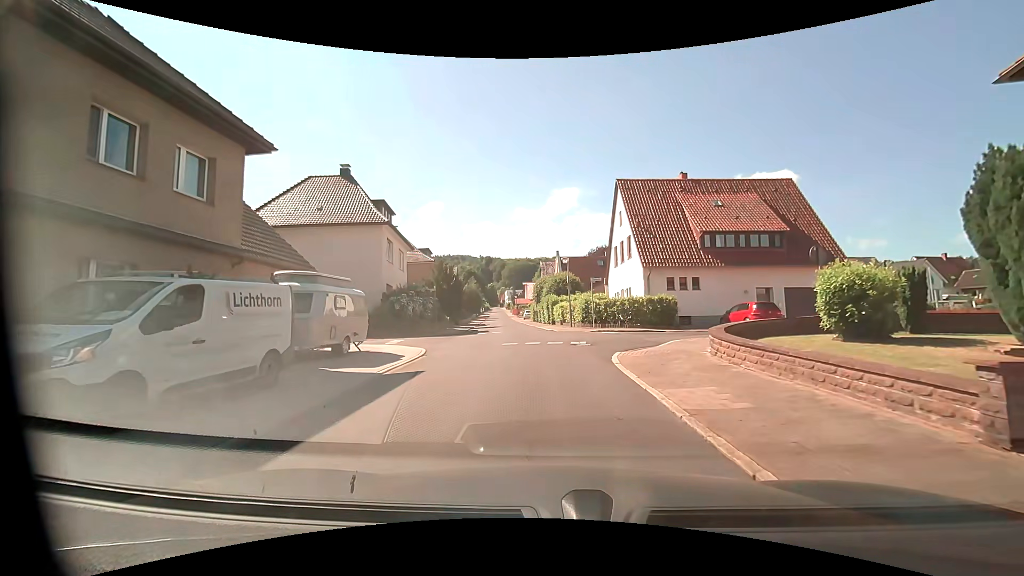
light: Day
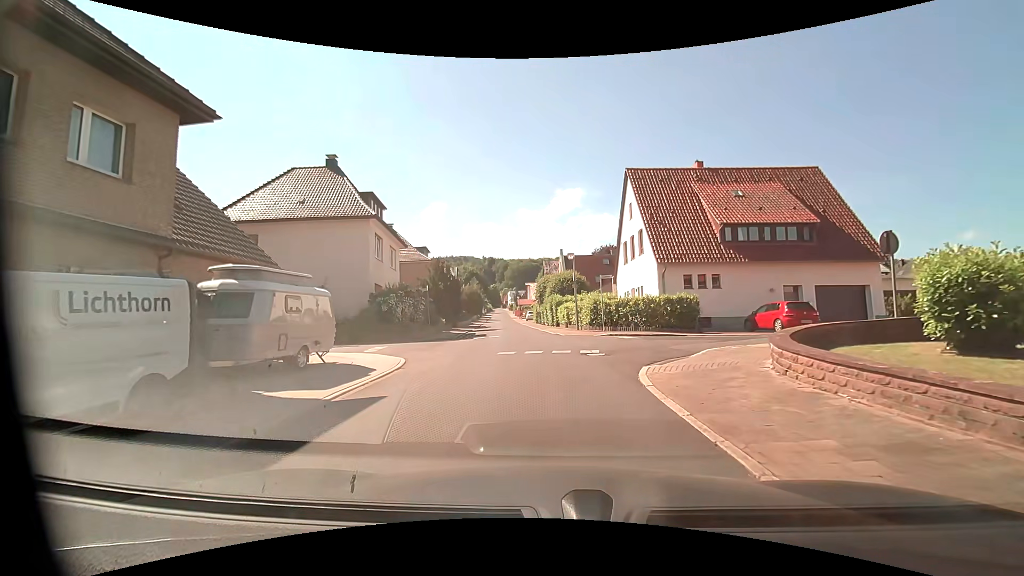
(0.0, +2.9) m; 0°
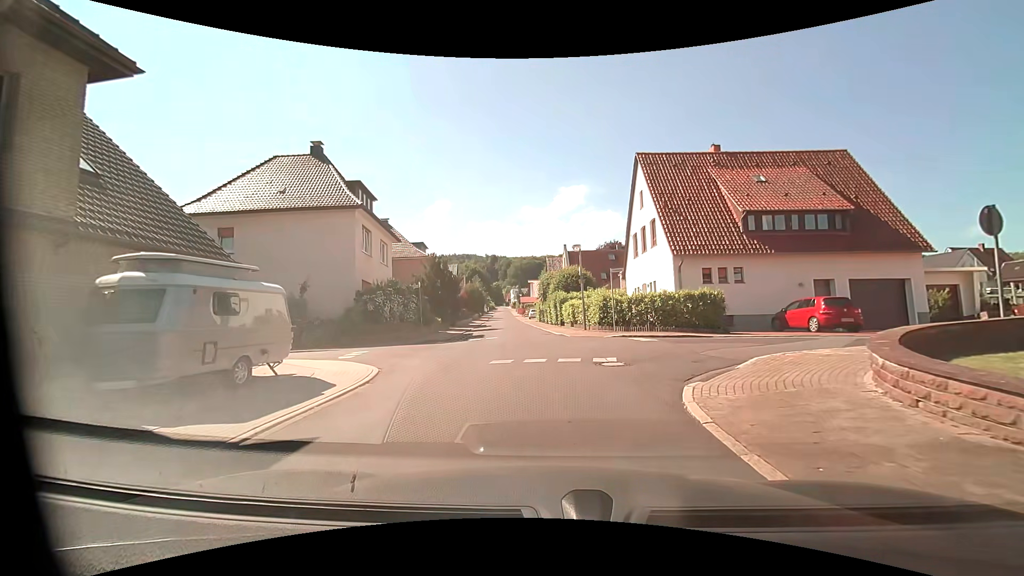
(0.0, +2.6) m; +1°
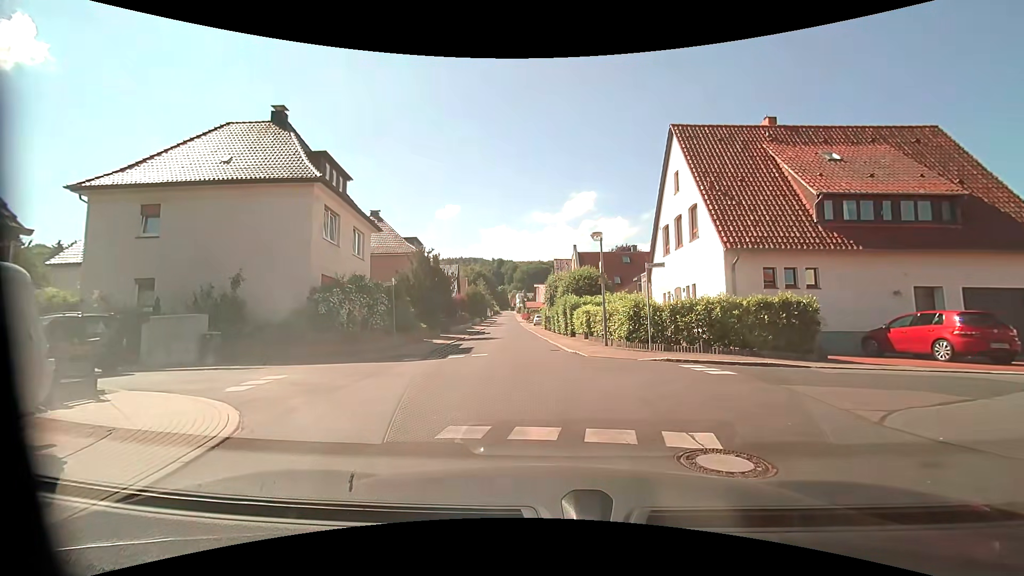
(-0.1, +5.8) m; -1°
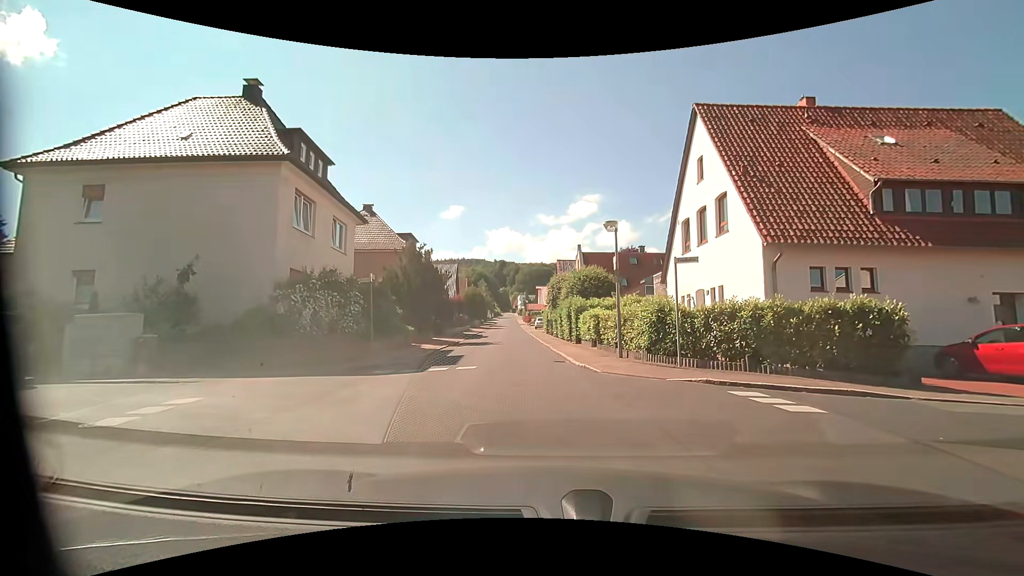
(0.0, +3.0) m; -2°
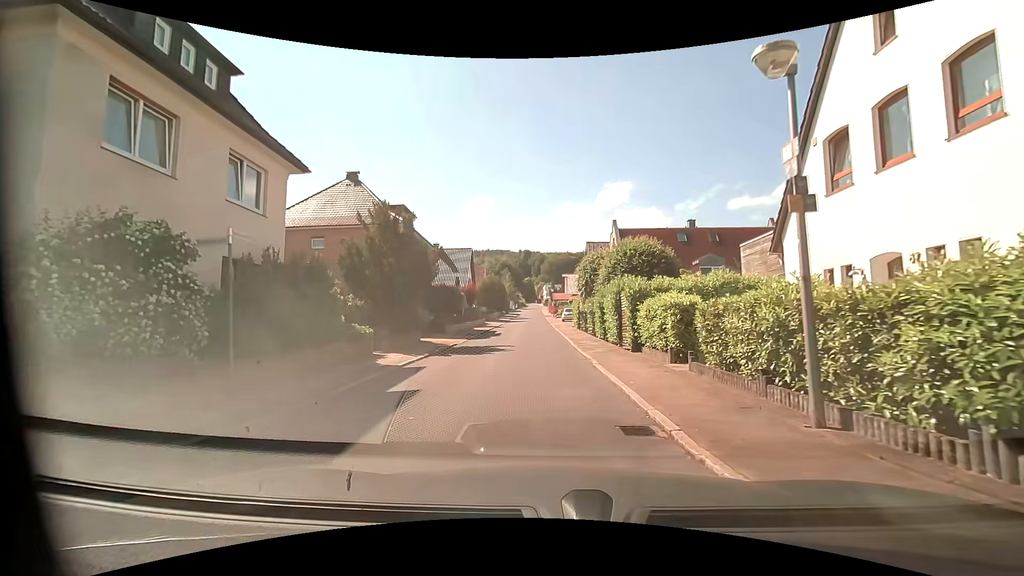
(+0.2, +9.8) m; -1°
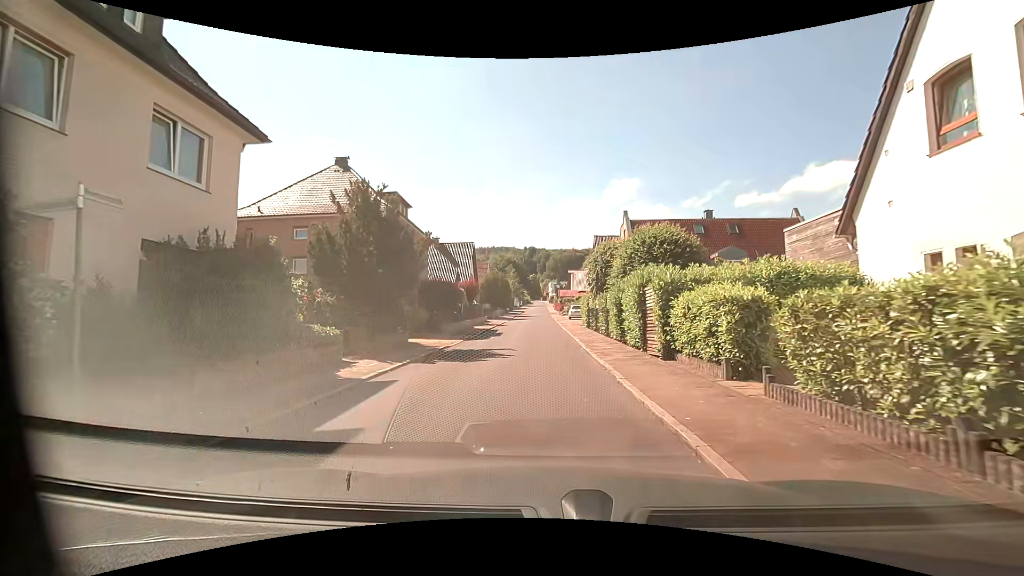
(0.0, +3.2) m; -1°
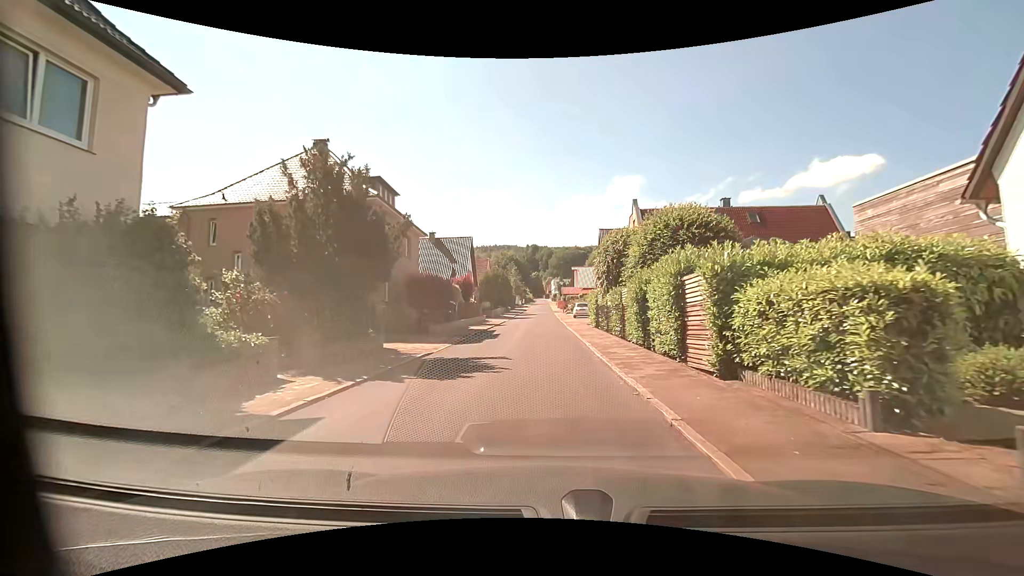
(0.0, +3.7) m; 0°
